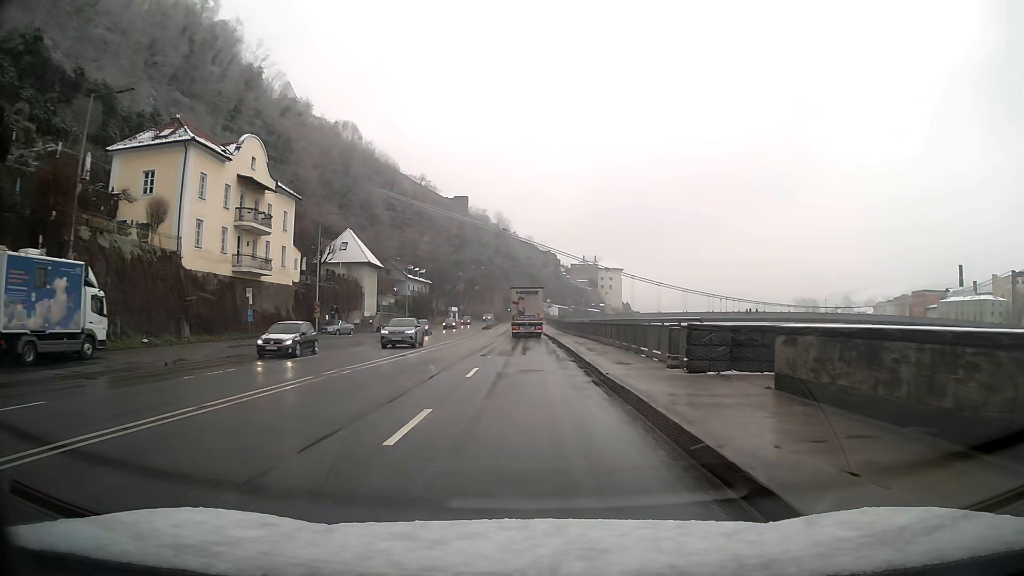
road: primary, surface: asphalt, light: Day
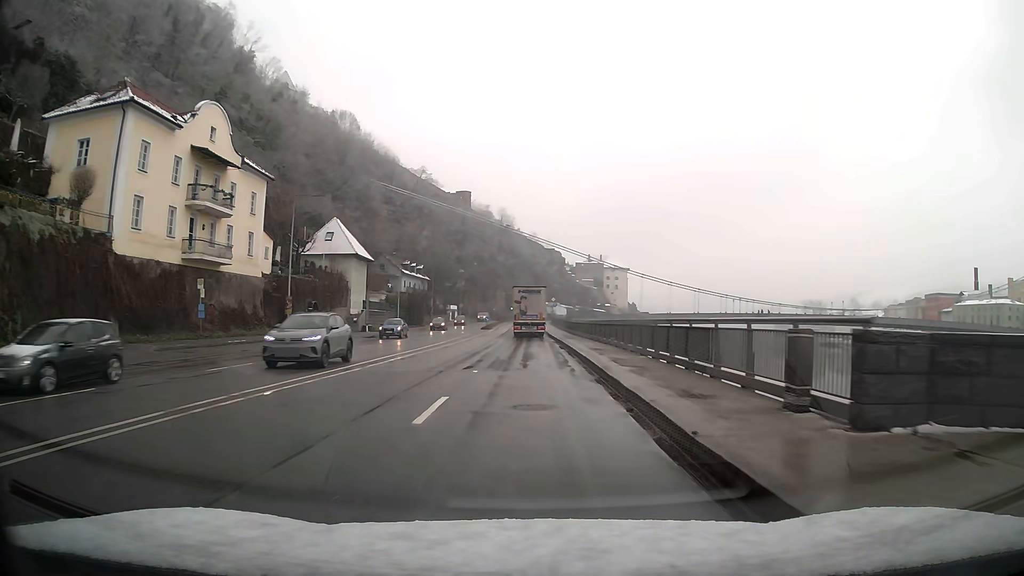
(0.0, +7.6) m; 0°
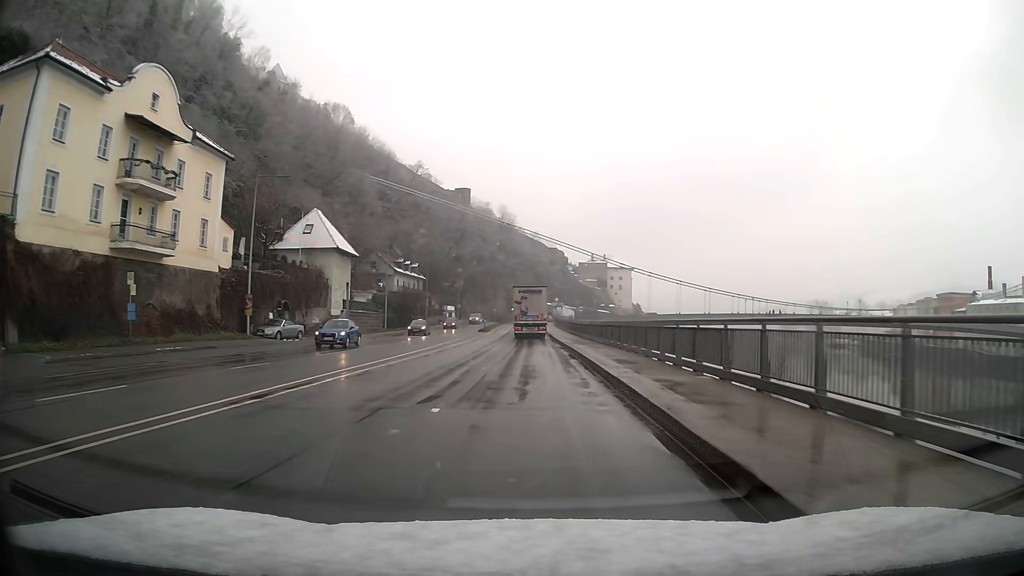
(0.0, +7.6) m; 0°
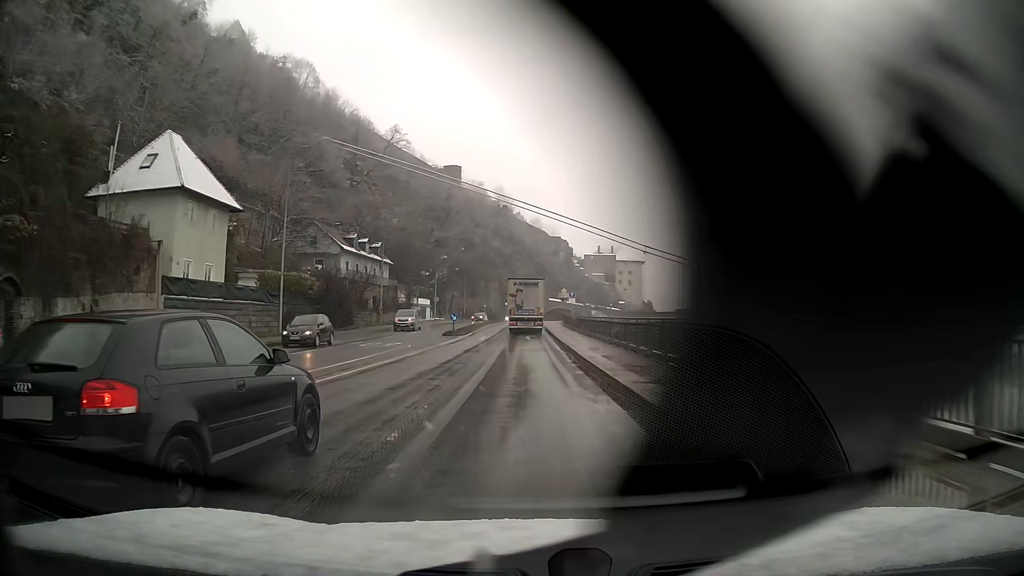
(0.0, +29.8) m; 0°
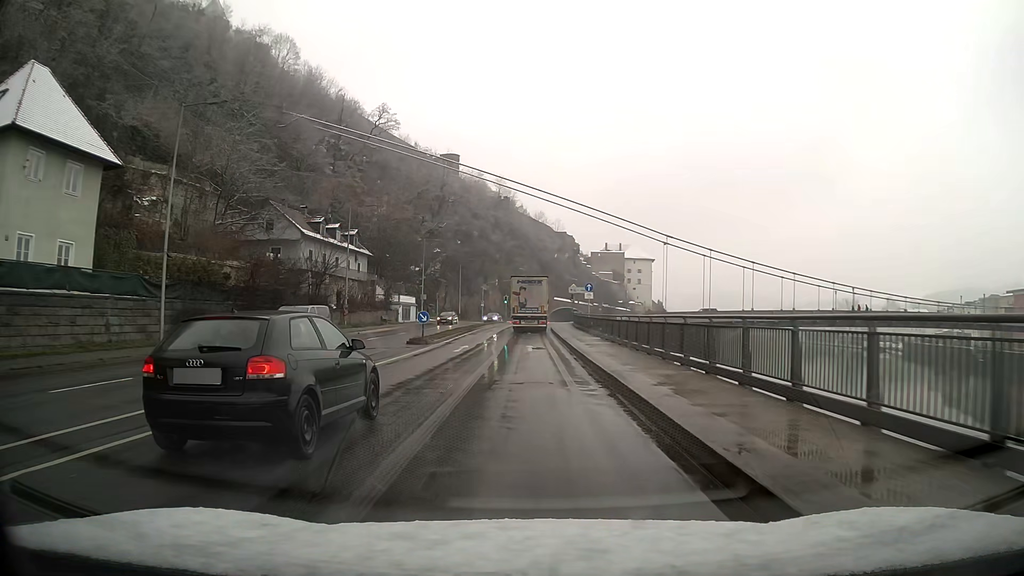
(-0.1, +14.6) m; -1°
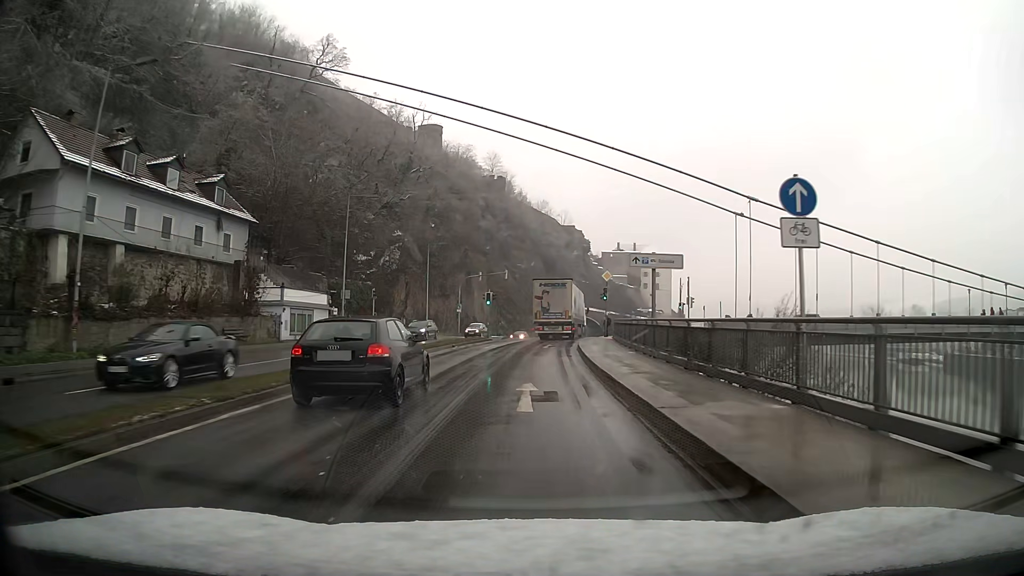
(0.0, +35.7) m; 0°
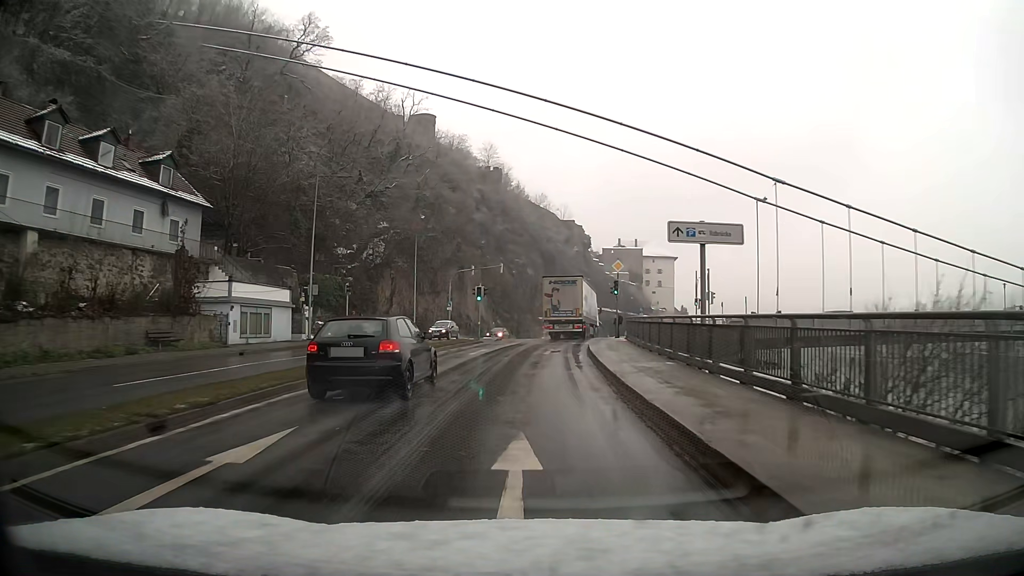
(0.0, +7.0) m; 0°
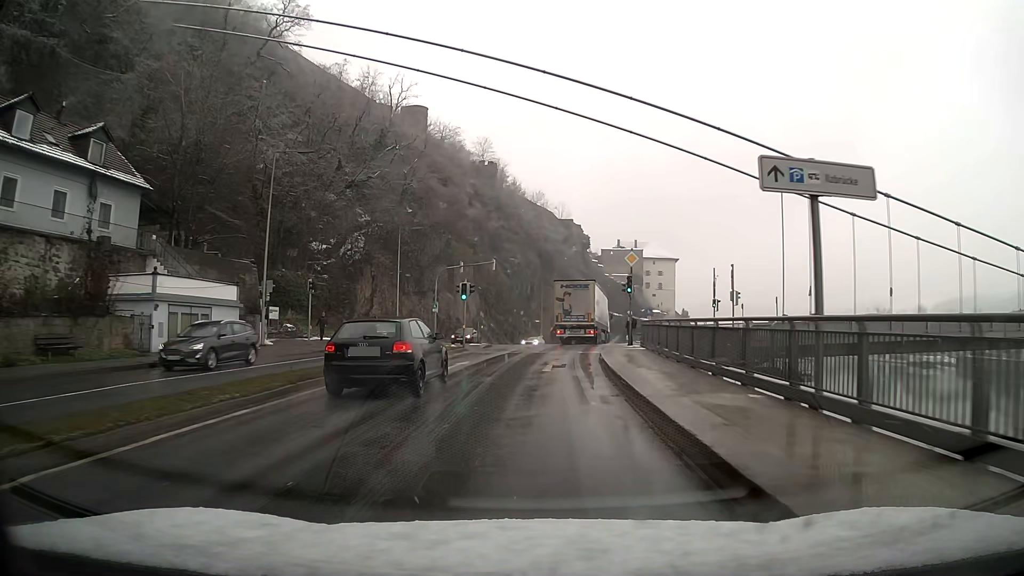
(0.0, +6.9) m; 0°
